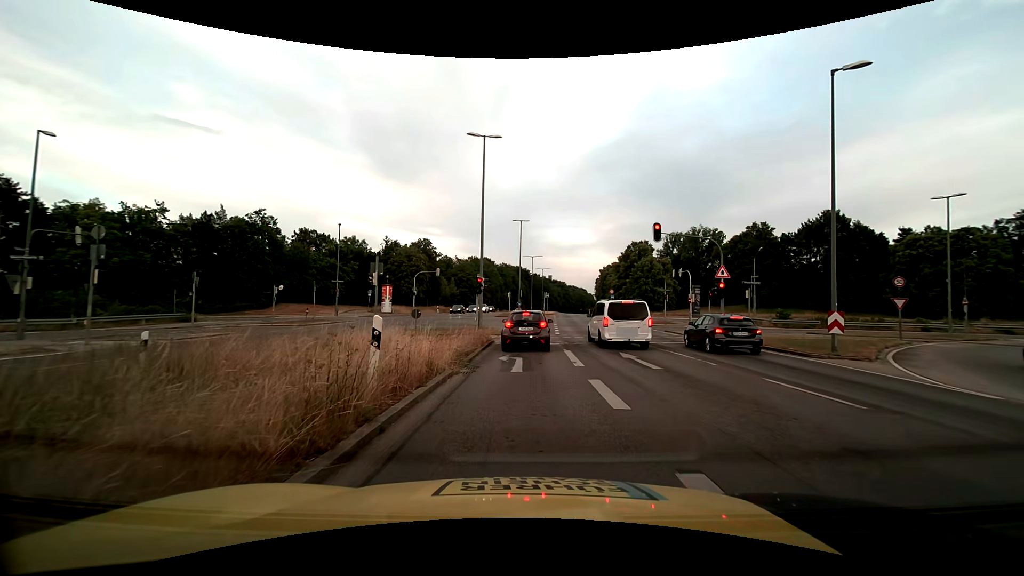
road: trunk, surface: asphalt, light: Day
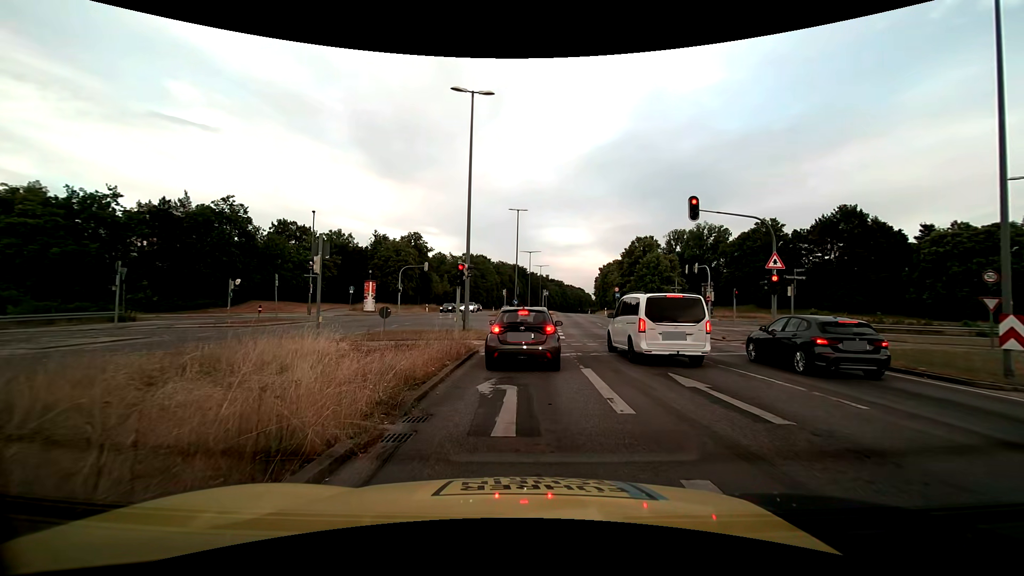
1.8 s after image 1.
(0.0, +6.2) m; 0°
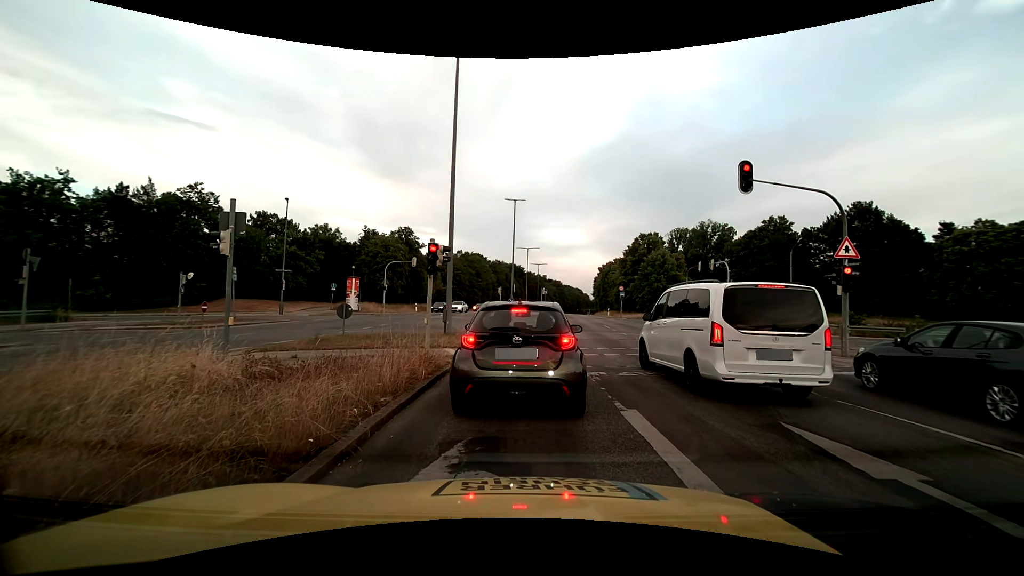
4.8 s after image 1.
(+0.1, +5.0) m; +1°
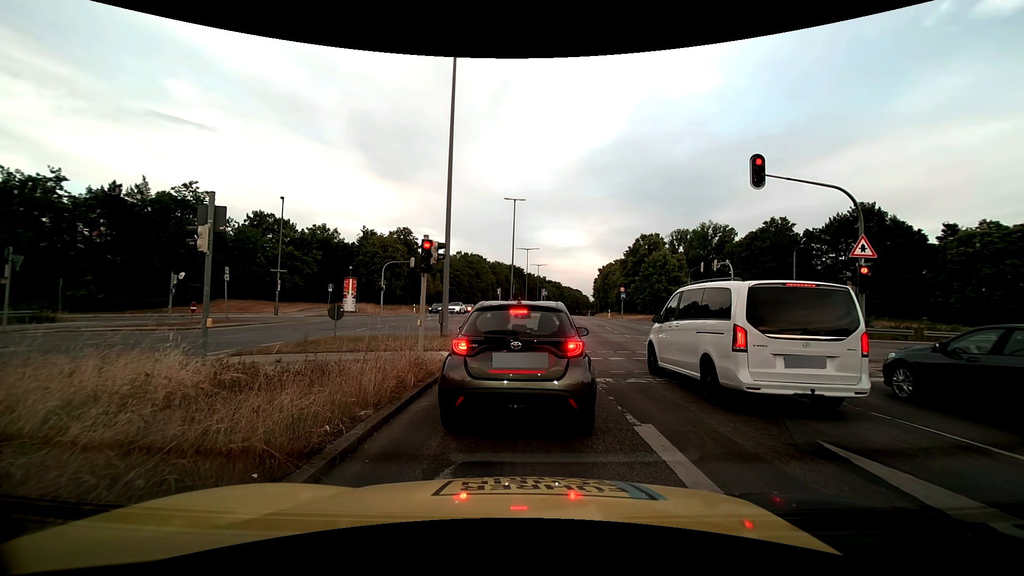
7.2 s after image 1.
(0.0, +0.9) m; 0°
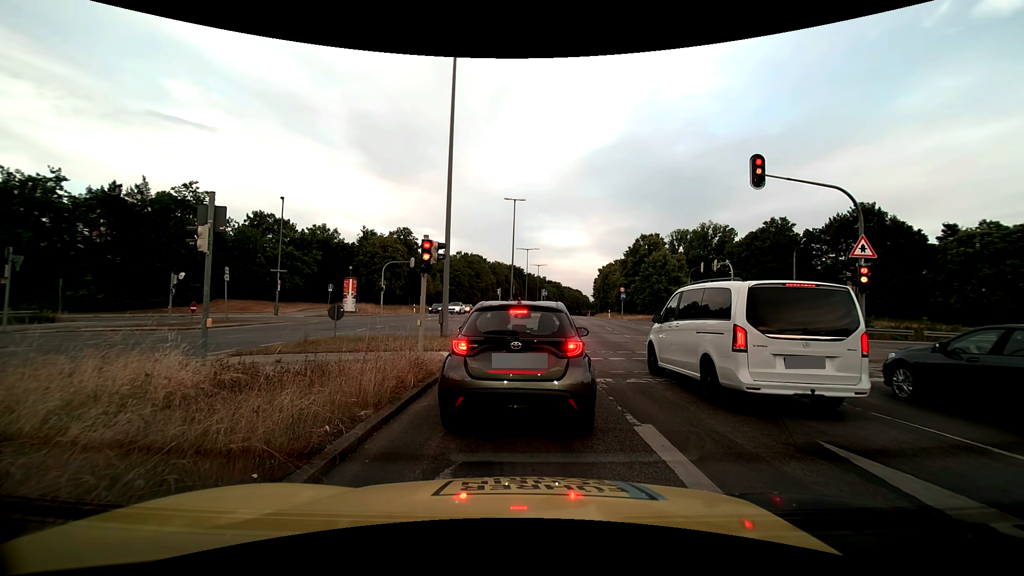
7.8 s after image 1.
(0.0, 0.0) m; 0°
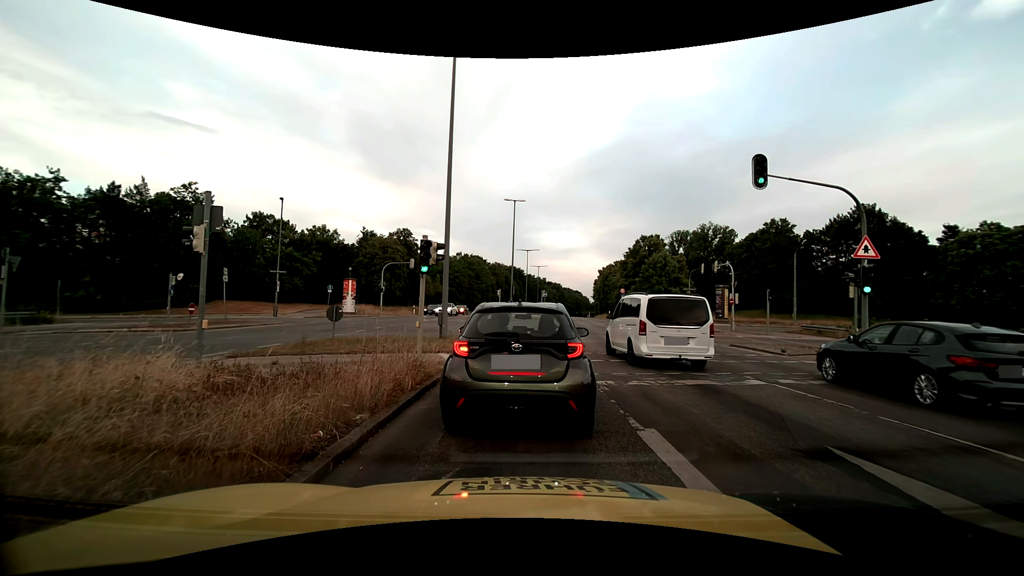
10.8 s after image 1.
(0.0, +0.2) m; 0°
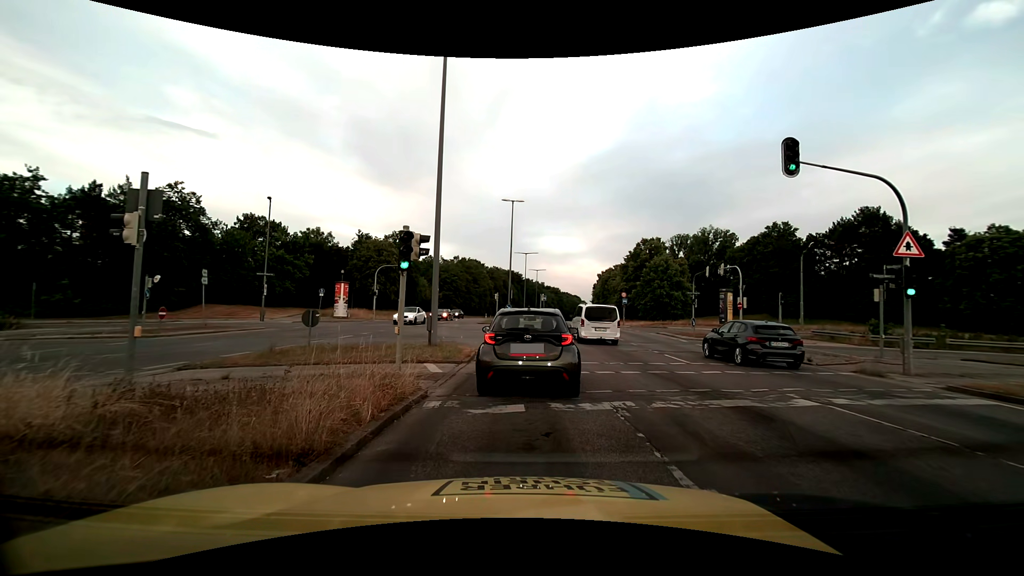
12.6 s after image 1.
(0.0, +2.0) m; 0°
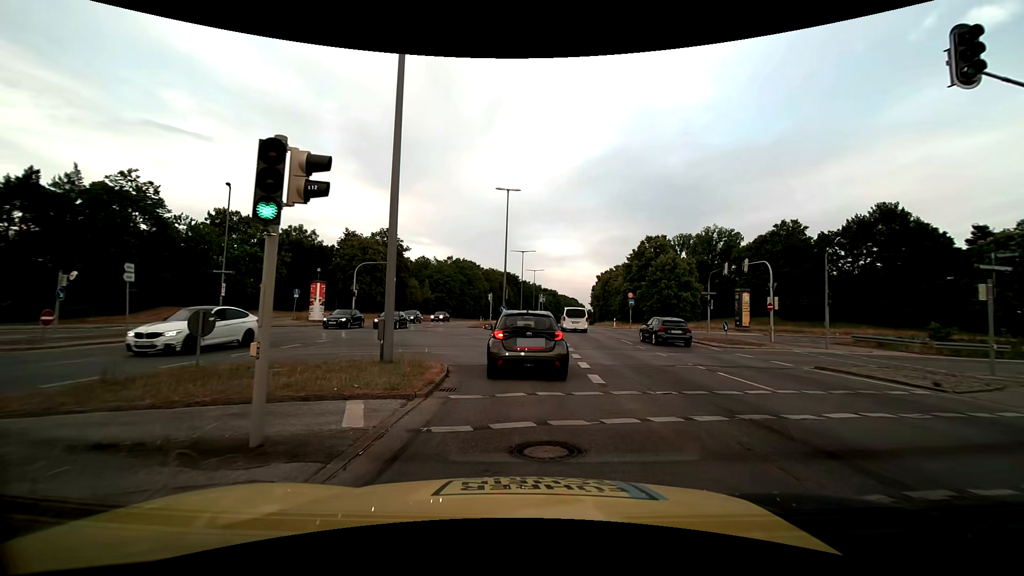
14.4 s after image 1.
(+0.1, +5.6) m; +1°
(0, +10) (-1, +20) (-6, +29) (-14, +33) (-24, +33) (-34, +30) (-42, +25) (-51, +20) (-59, +15) (-68, +9) m
